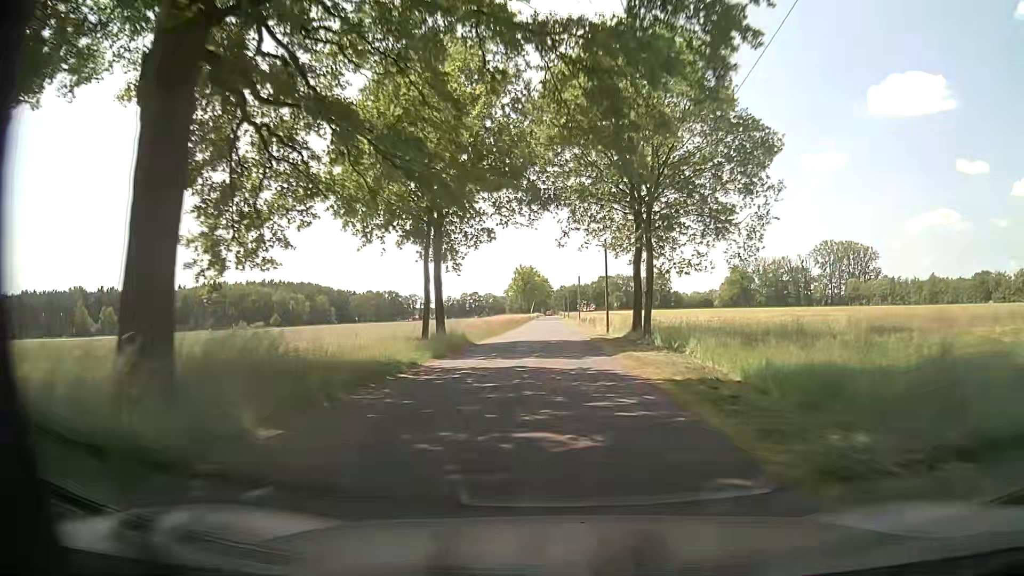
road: residential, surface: paved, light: Day
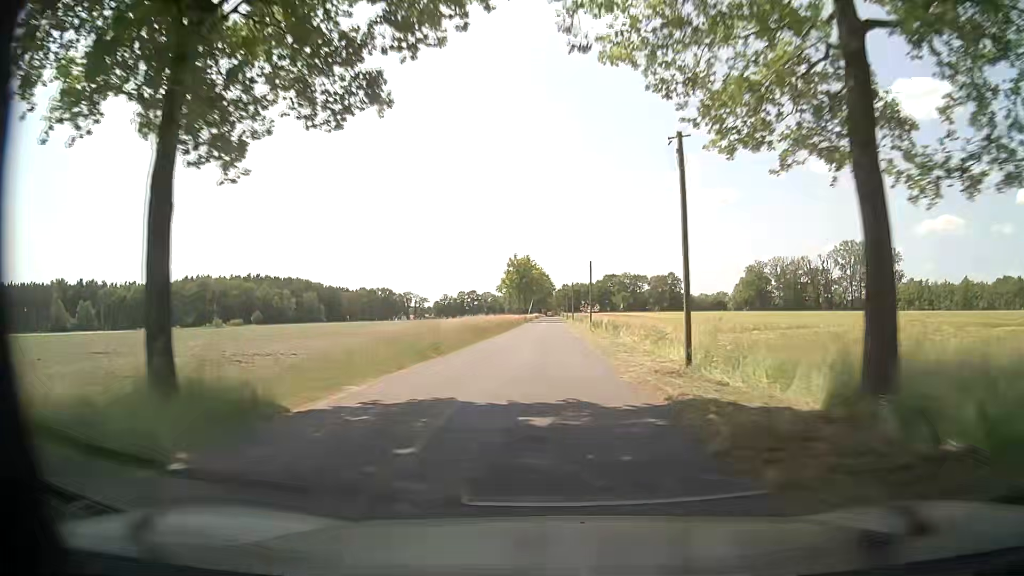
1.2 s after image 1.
(-0.2, +23.5) m; 0°
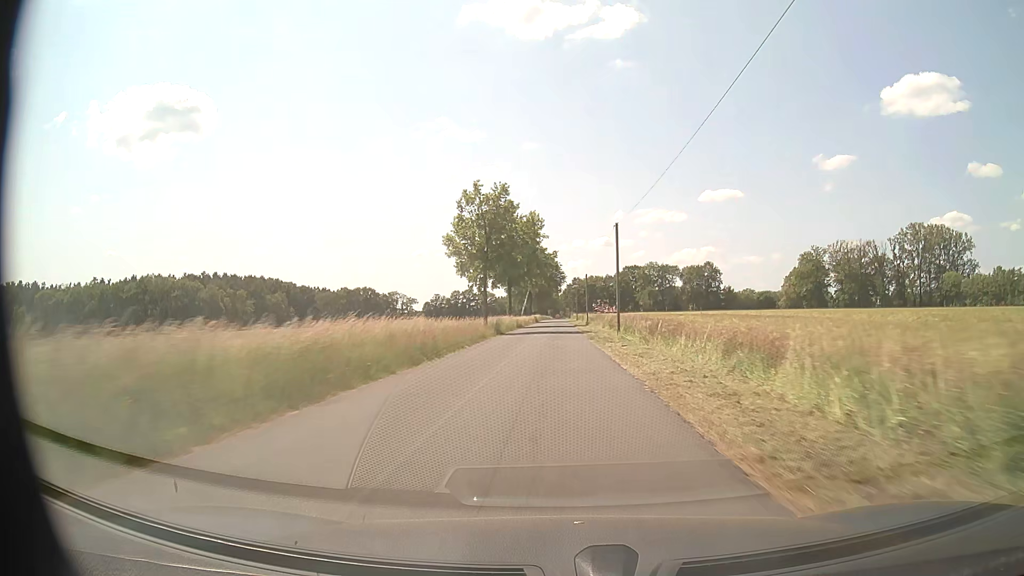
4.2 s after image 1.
(-0.7, +61.4) m; -1°
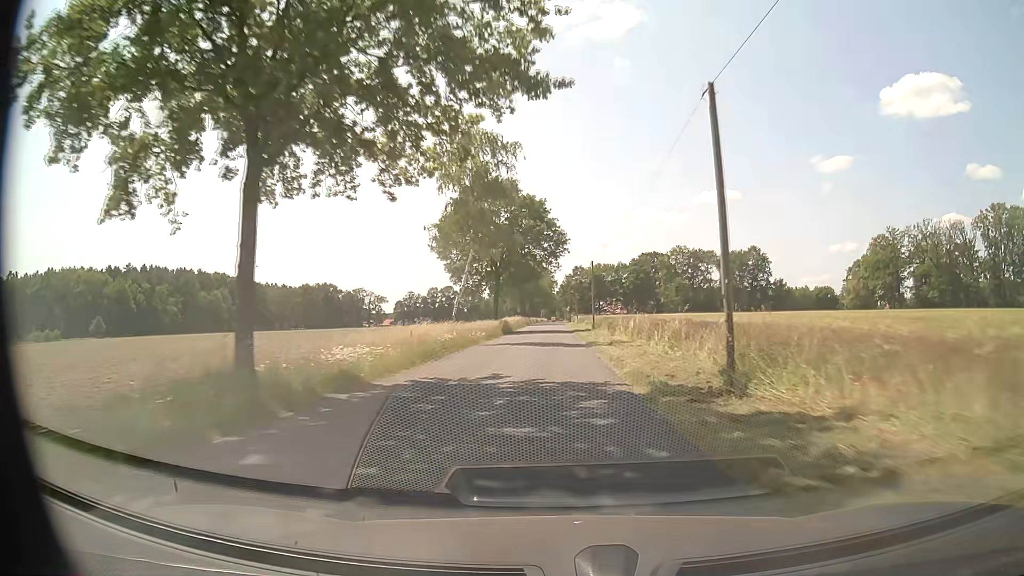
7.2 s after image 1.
(+0.2, +62.3) m; 0°
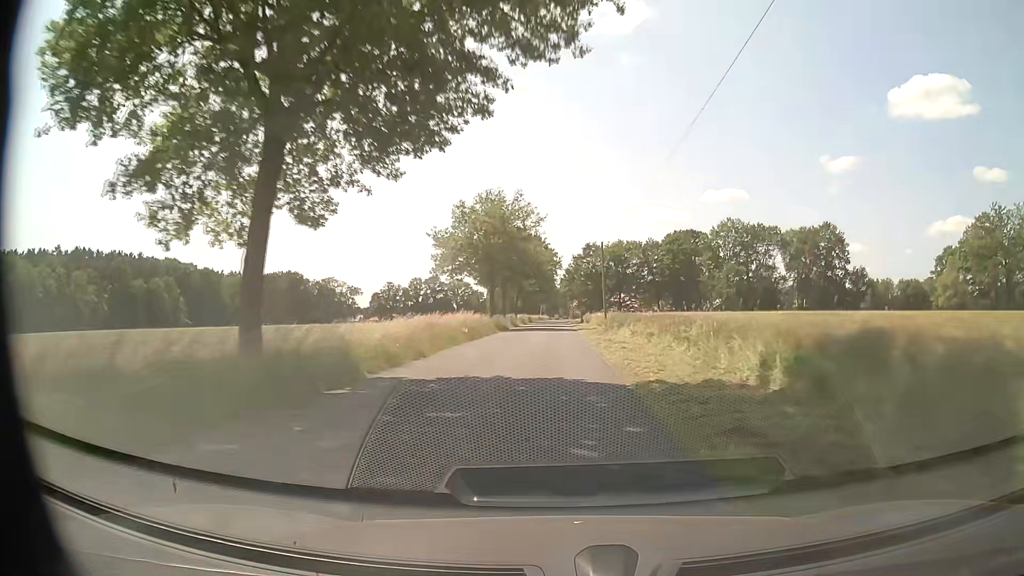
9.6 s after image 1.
(0.0, +50.0) m; 0°
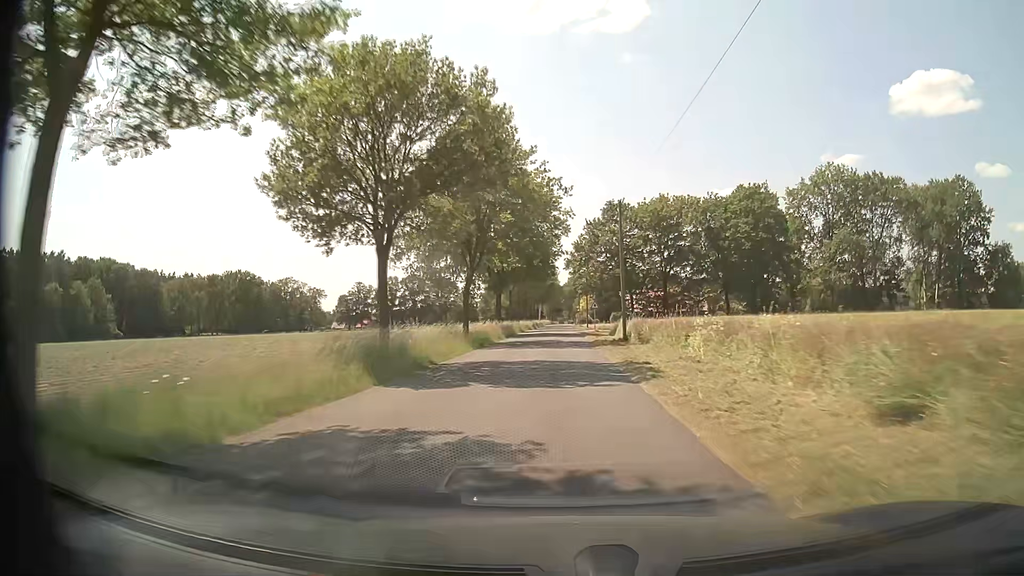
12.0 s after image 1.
(-0.6, +49.5) m; -1°
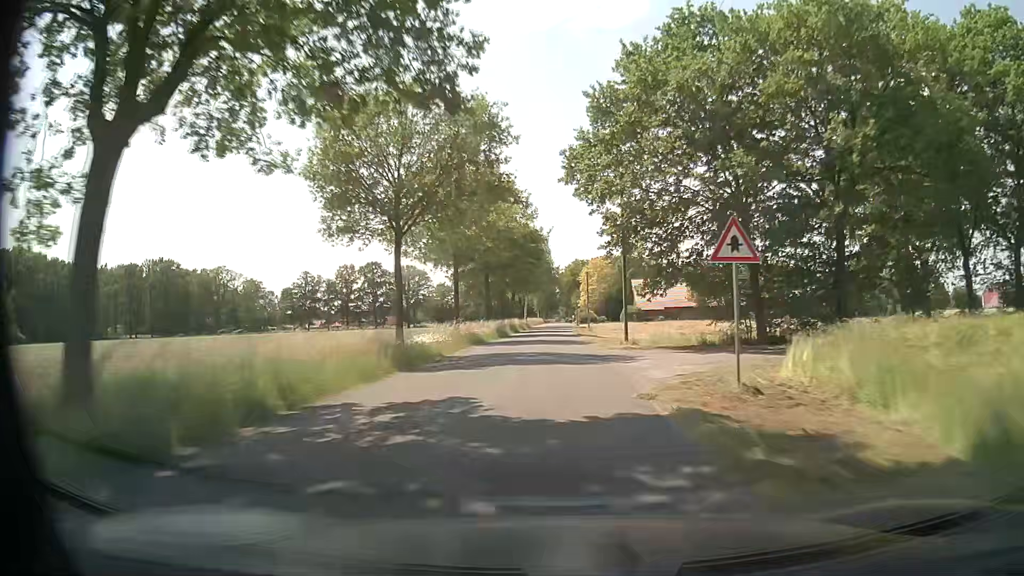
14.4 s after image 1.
(+0.4, +48.9) m; 0°
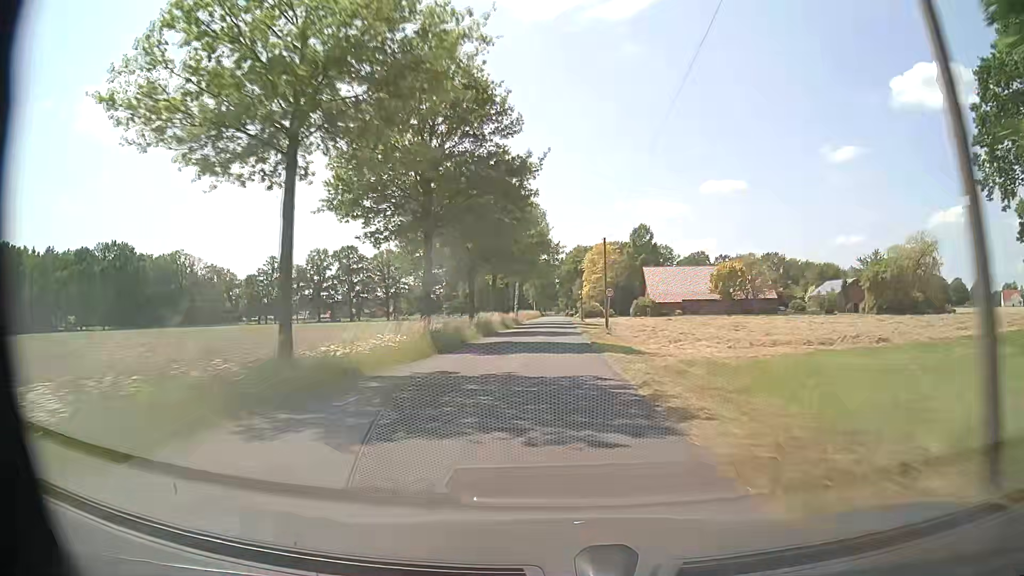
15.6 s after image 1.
(-0.1, +24.0) m; 0°
(0, +10) (0, +20) (0, +30) (0, +40) (0, +50) (0, +60) (0, +70) (0, +80) (-1, +90) (-1, +100) m
